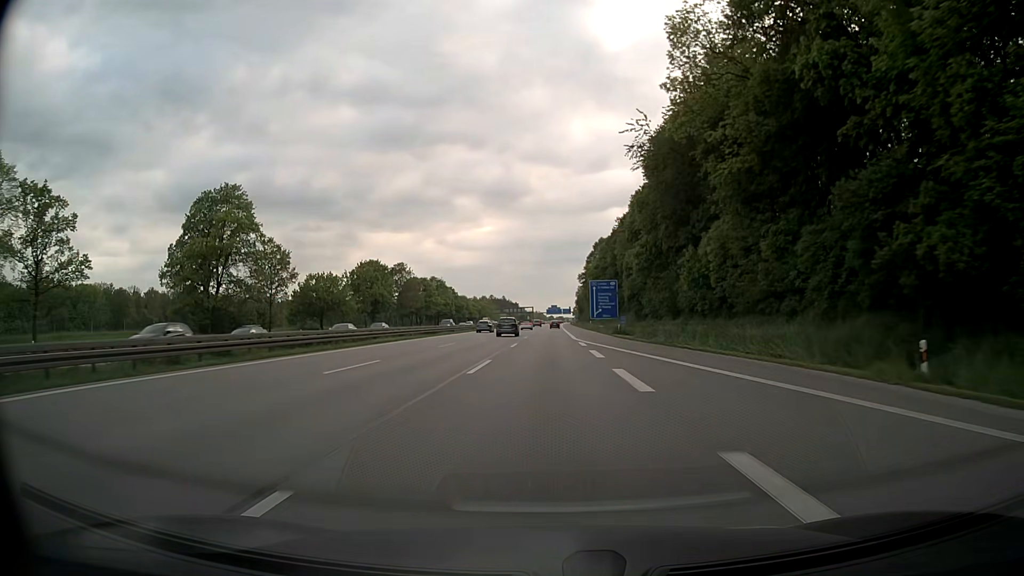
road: motorway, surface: asphalt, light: Day
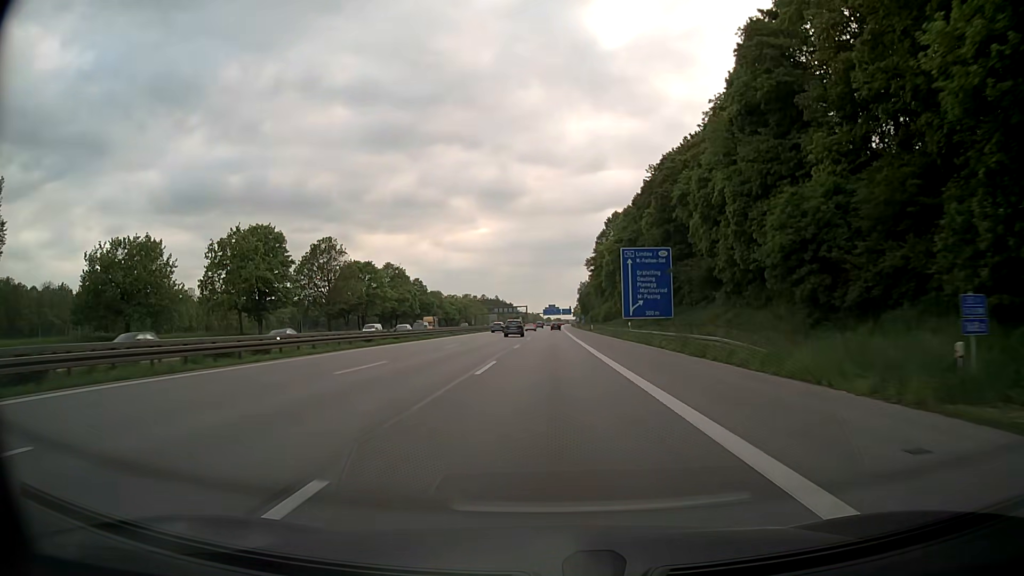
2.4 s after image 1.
(+0.1, +53.5) m; 0°
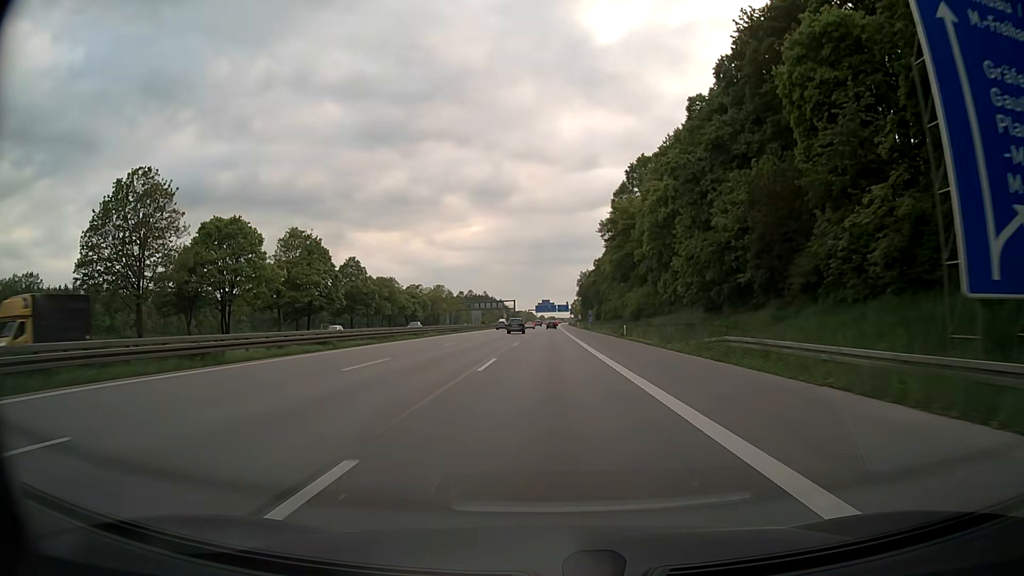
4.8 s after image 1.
(+0.3, +53.5) m; 0°
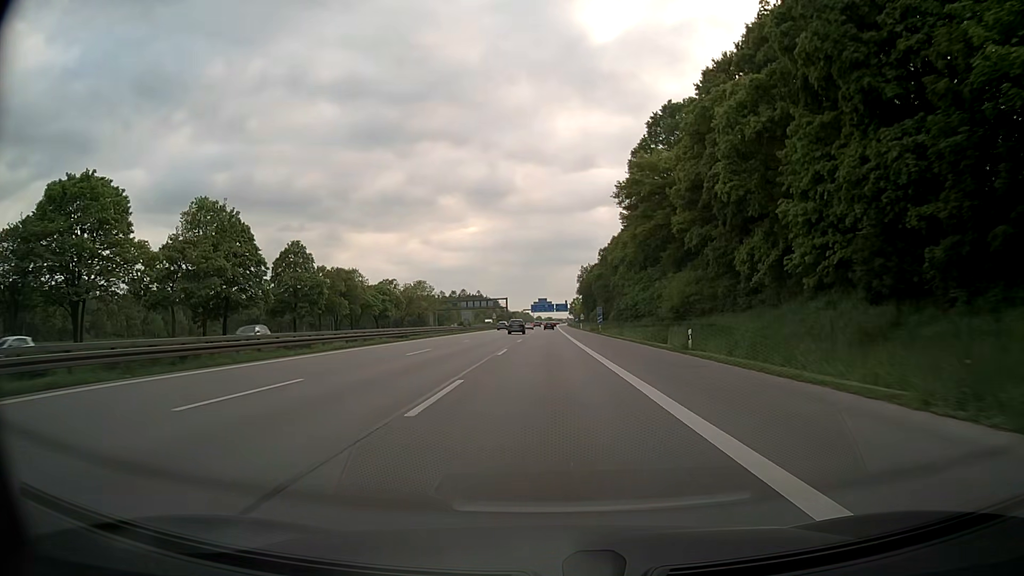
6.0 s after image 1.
(+0.1, +26.7) m; 0°
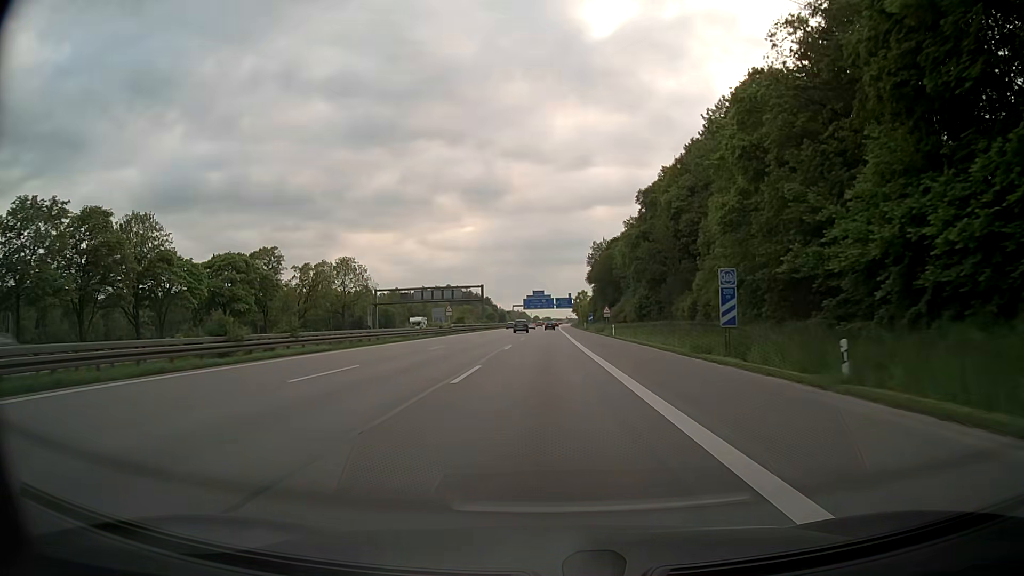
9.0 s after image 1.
(+0.1, +66.8) m; 0°
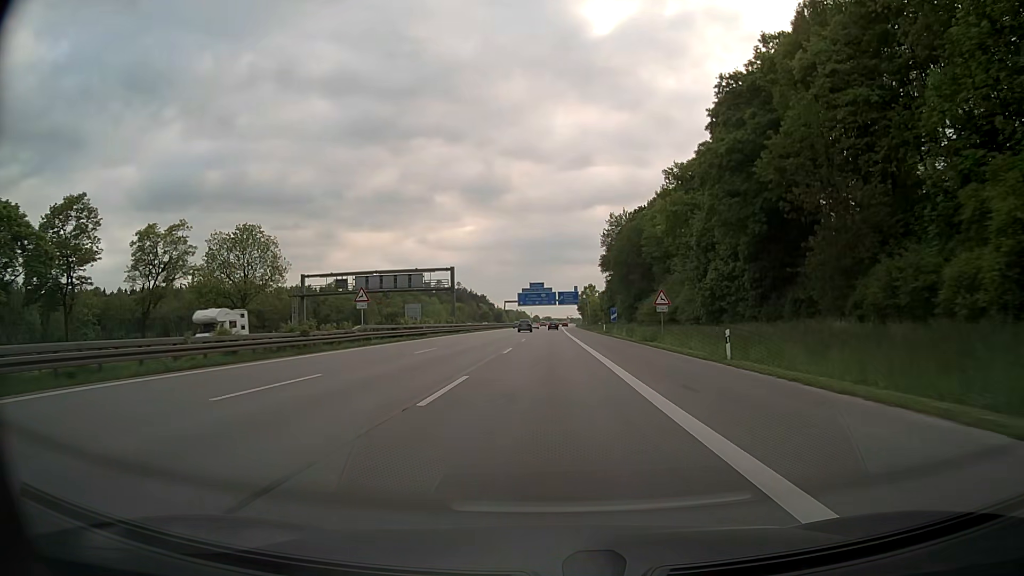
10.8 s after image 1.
(-0.1, +40.2) m; 0°
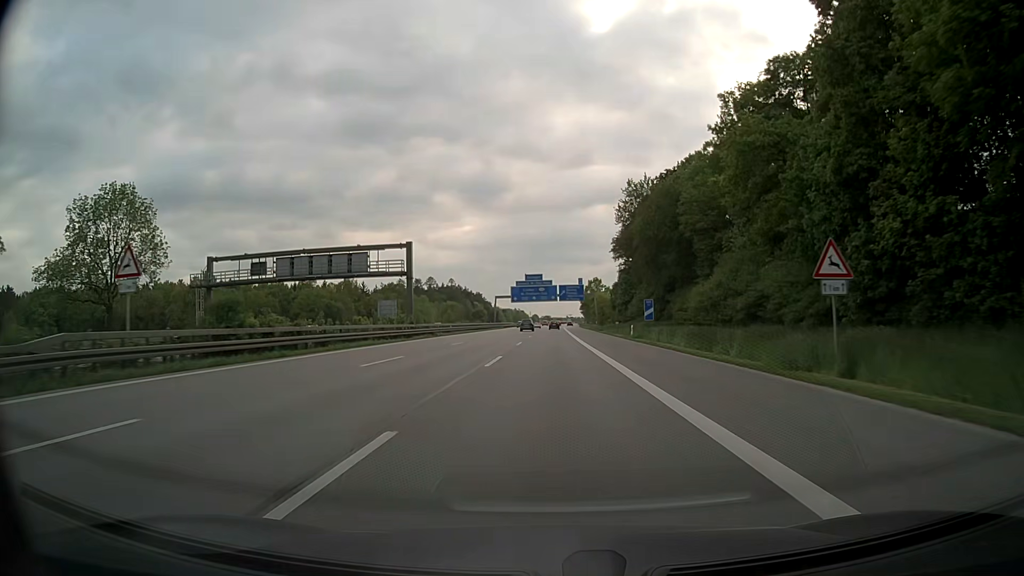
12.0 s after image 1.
(0.0, +26.8) m; 0°
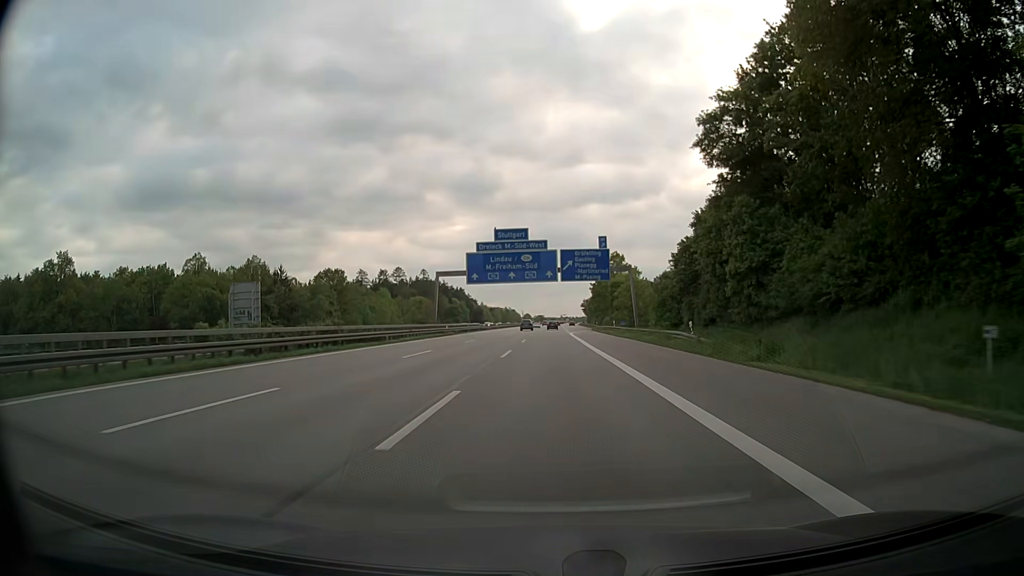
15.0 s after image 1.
(+0.2, +67.1) m; +1°
(0, +10) (0, +20) (0, +30) (0, +40) (0, +50) (0, +60) (0, +70) (0, +80) (+1, +90) (+1, +100) m
